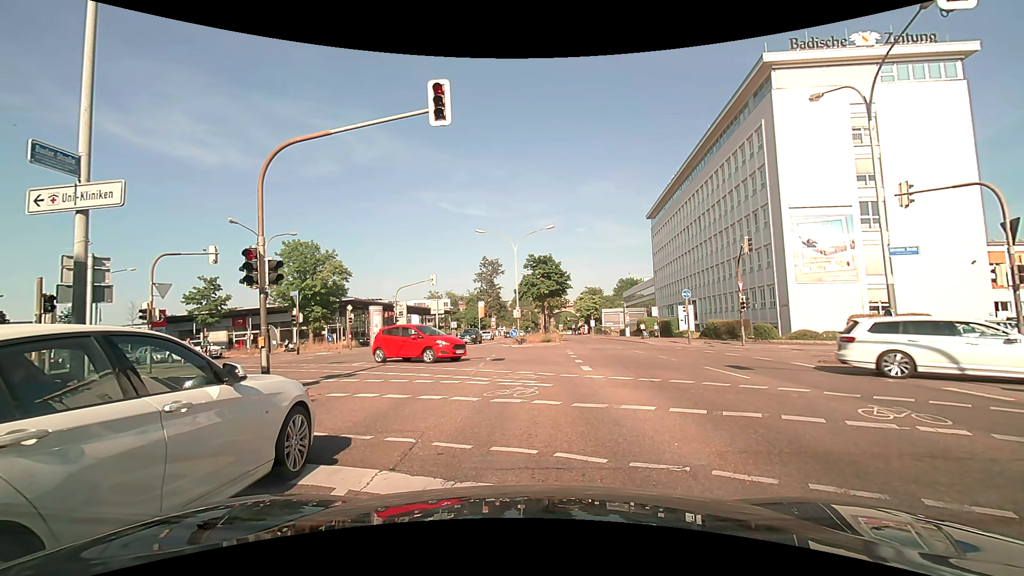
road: primary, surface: asphalt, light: Day
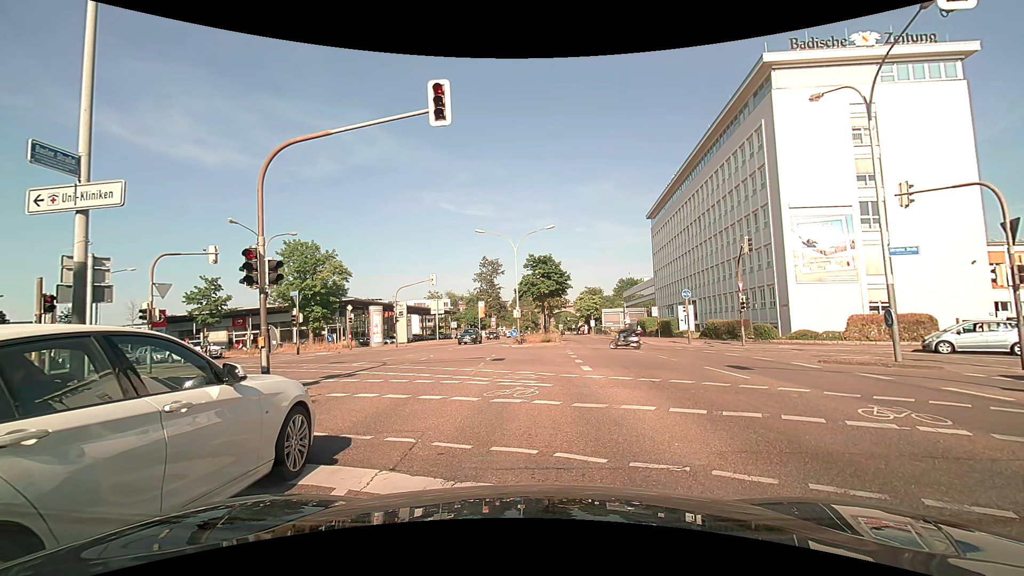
(0.0, 0.0) m; 0°
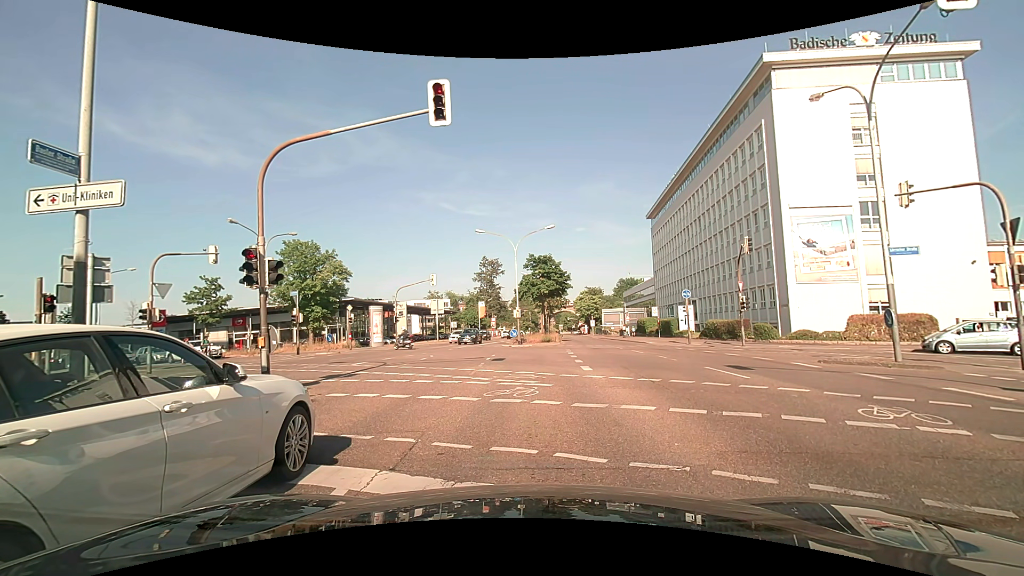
(0.0, 0.0) m; 0°
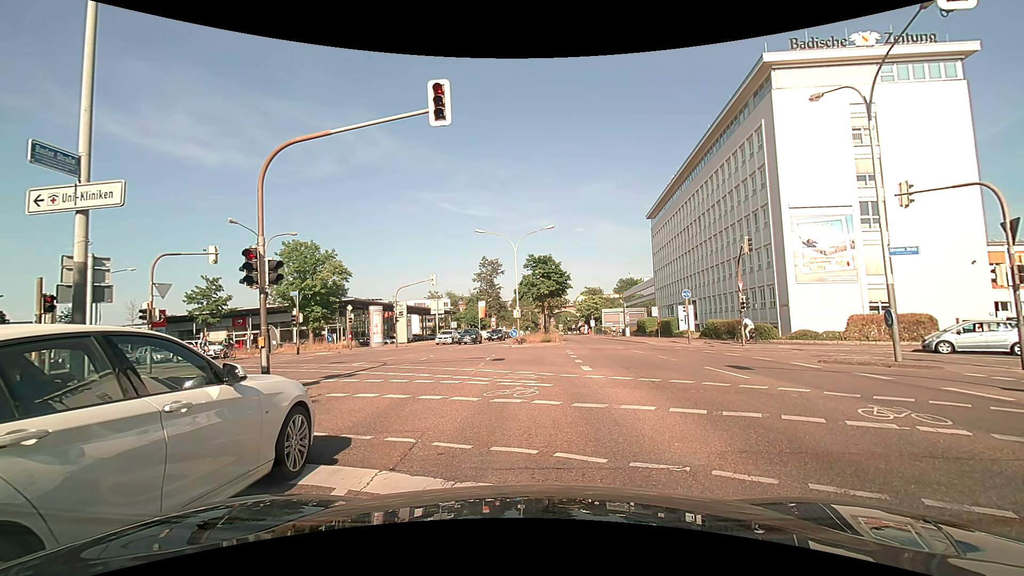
(0.0, 0.0) m; 0°
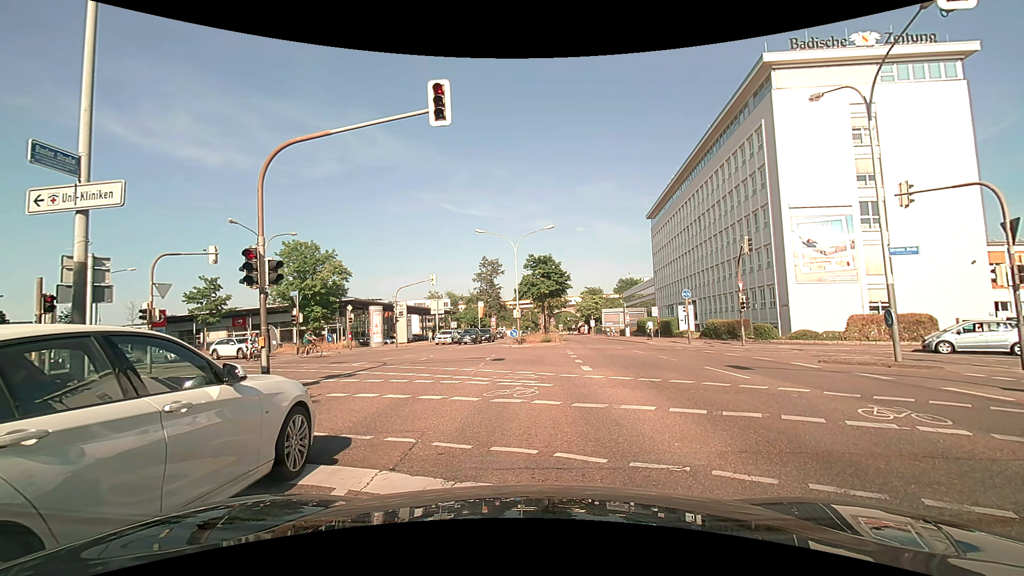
(0.0, 0.0) m; 0°
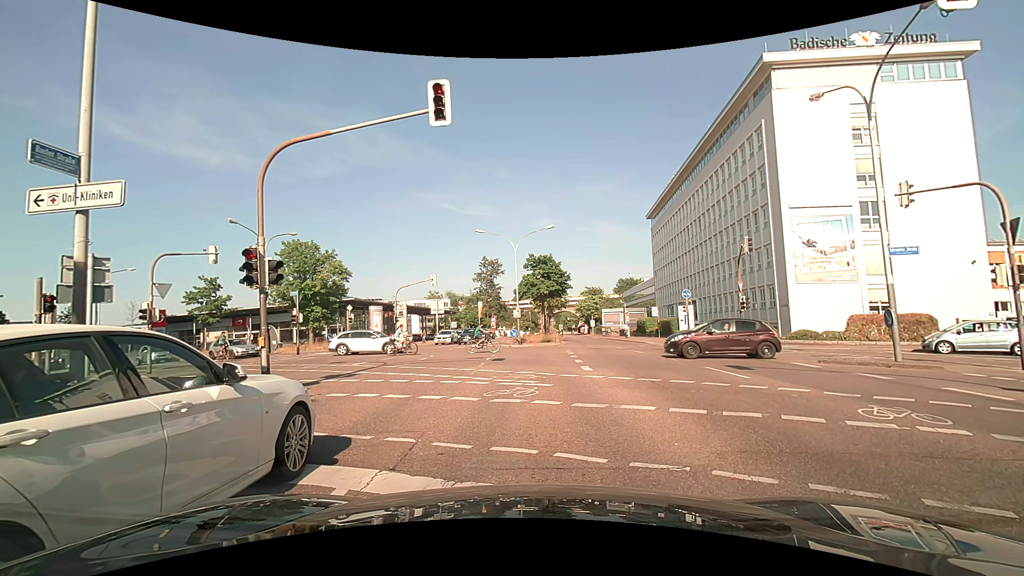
(0.0, 0.0) m; 0°
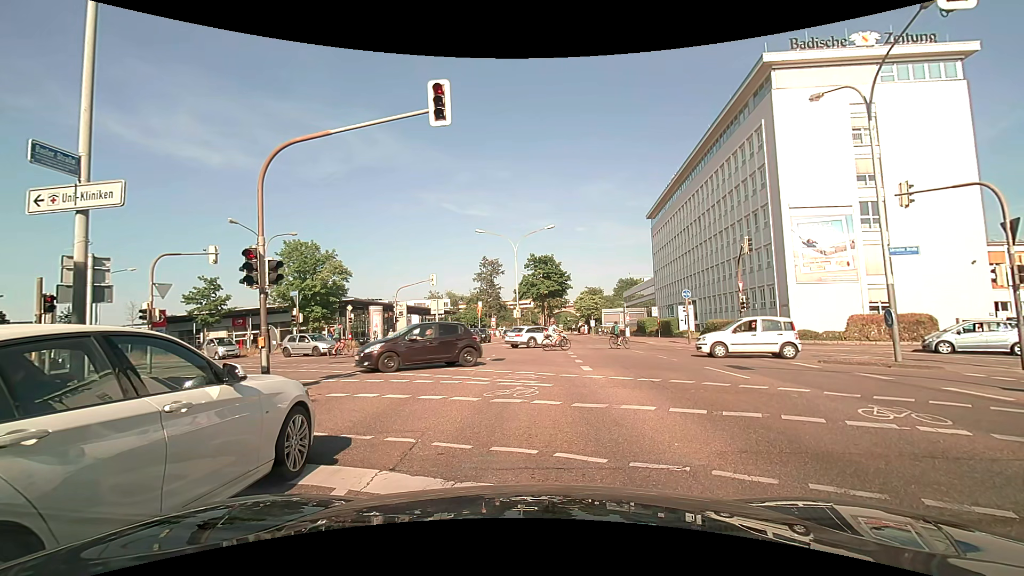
(0.0, 0.0) m; 0°
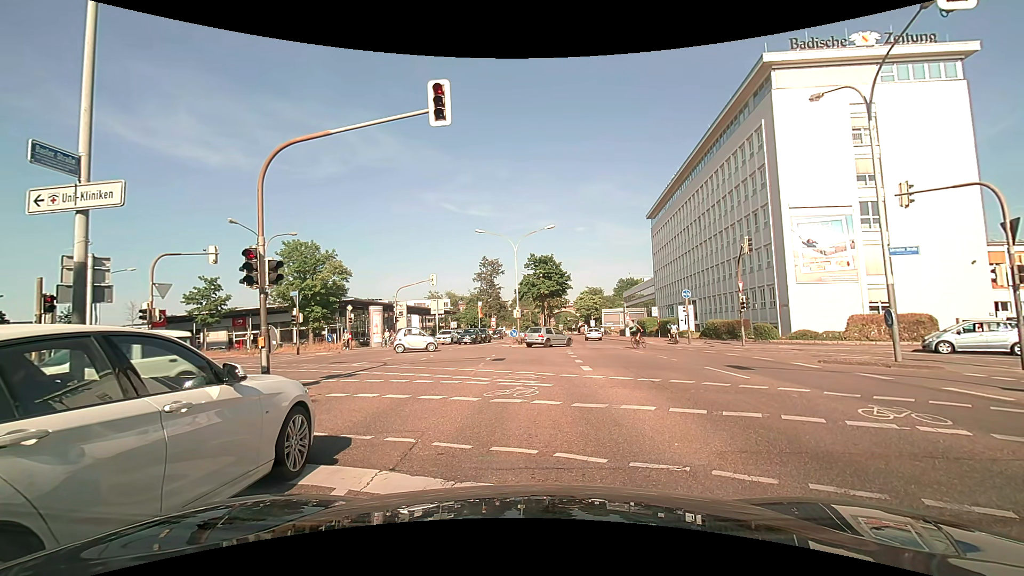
(0.0, 0.0) m; 0°
